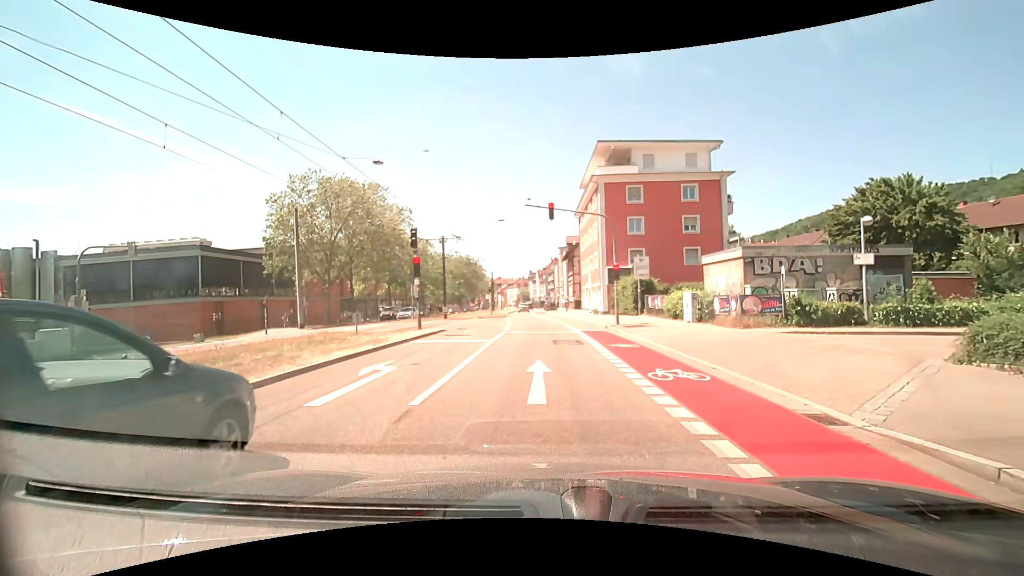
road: secondary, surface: asphalt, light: Day
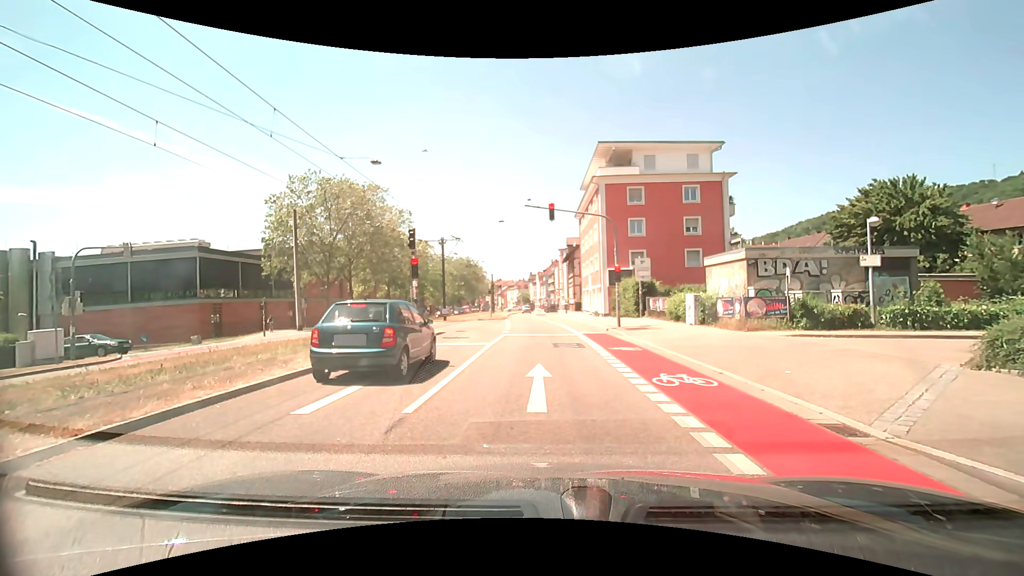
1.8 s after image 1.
(0.0, +0.4) m; 0°
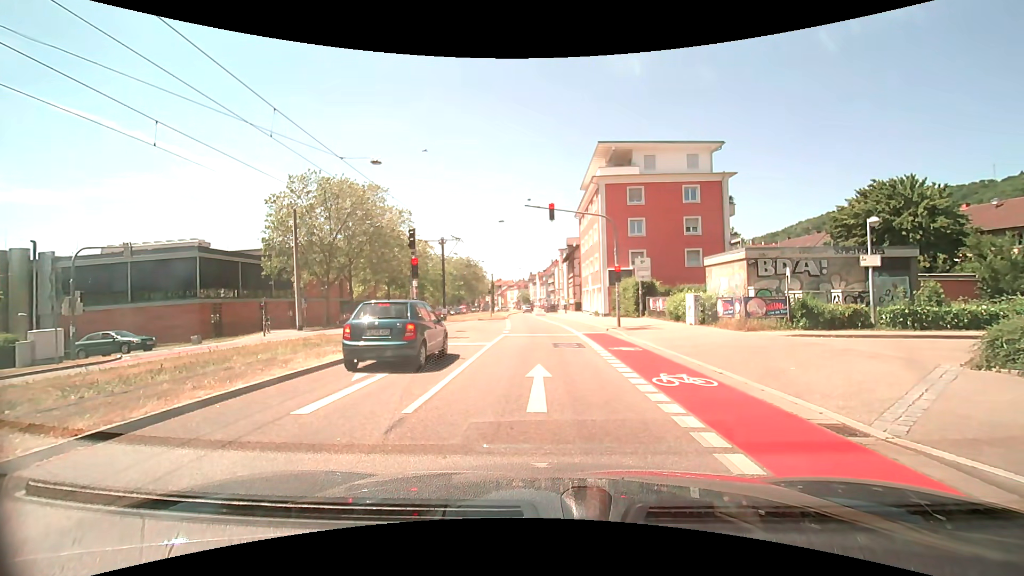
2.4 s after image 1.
(0.0, 0.0) m; 0°
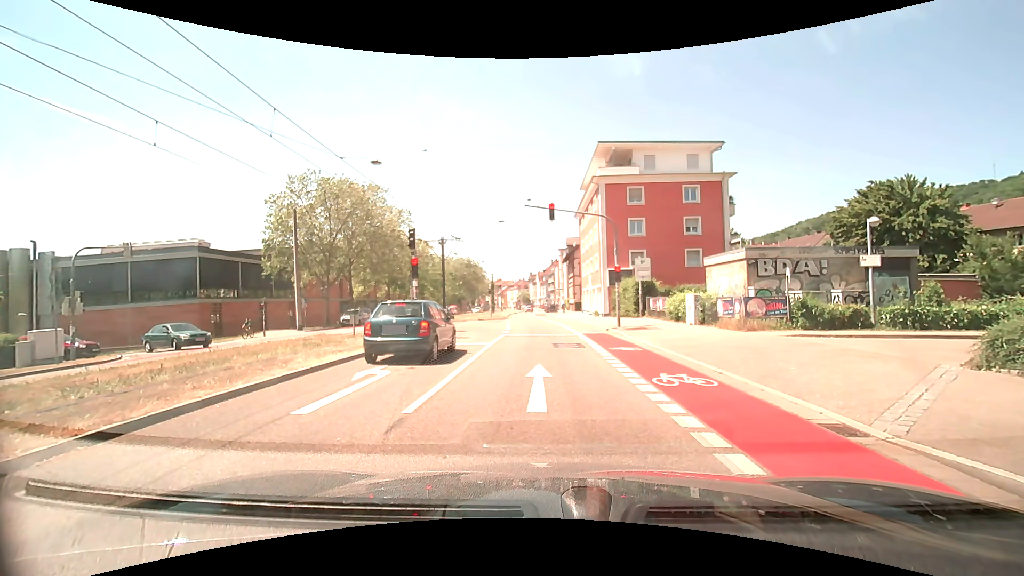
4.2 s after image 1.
(0.0, 0.0) m; 0°
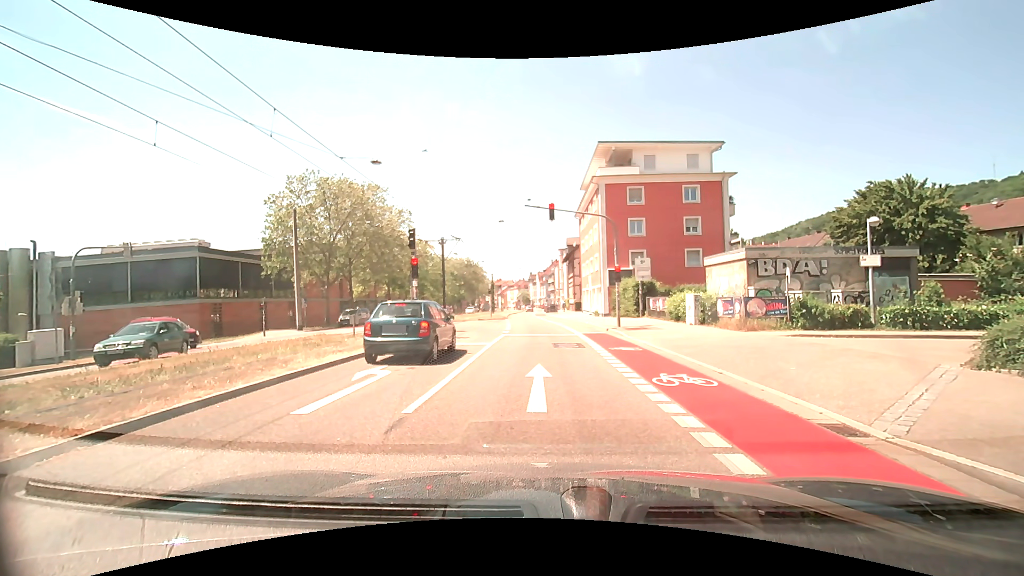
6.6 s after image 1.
(0.0, 0.0) m; 0°
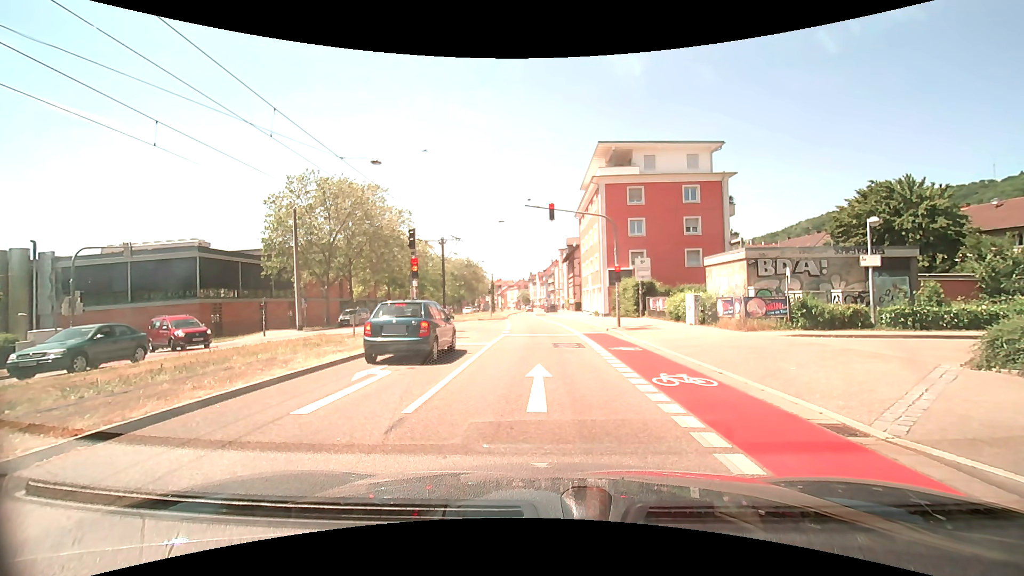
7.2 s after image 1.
(0.0, 0.0) m; 0°
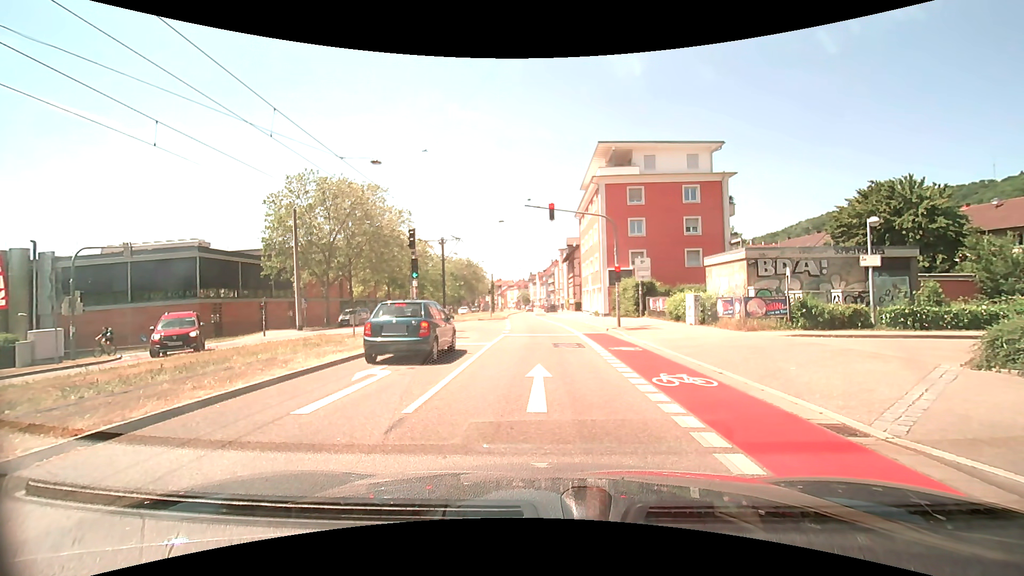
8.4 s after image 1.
(0.0, 0.0) m; 0°
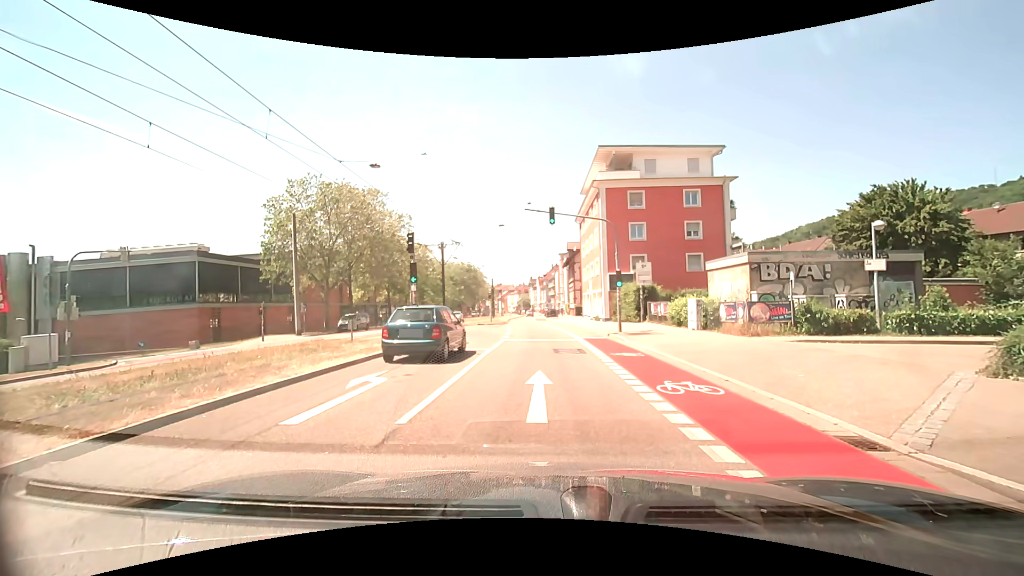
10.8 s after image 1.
(0.0, +0.3) m; 0°
(0, +10) (0, +20) (0, +30) (-1, +40) (-2, +50) (-2, +60) (-3, +70) (-3, +80) (-3, +90) (-3, +100) m
